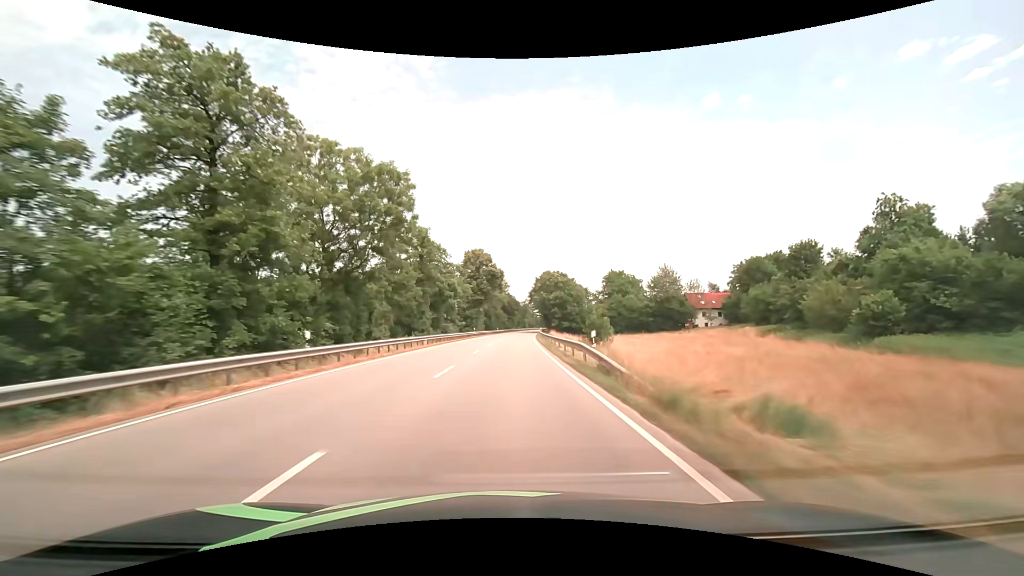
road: primary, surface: asphalt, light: Day
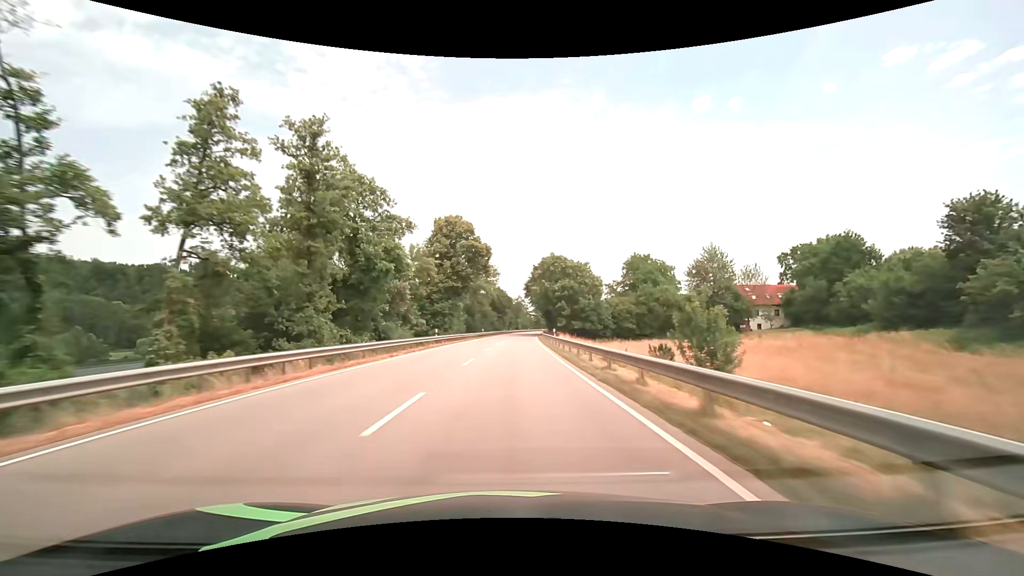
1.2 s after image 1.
(+0.2, +31.6) m; +1°
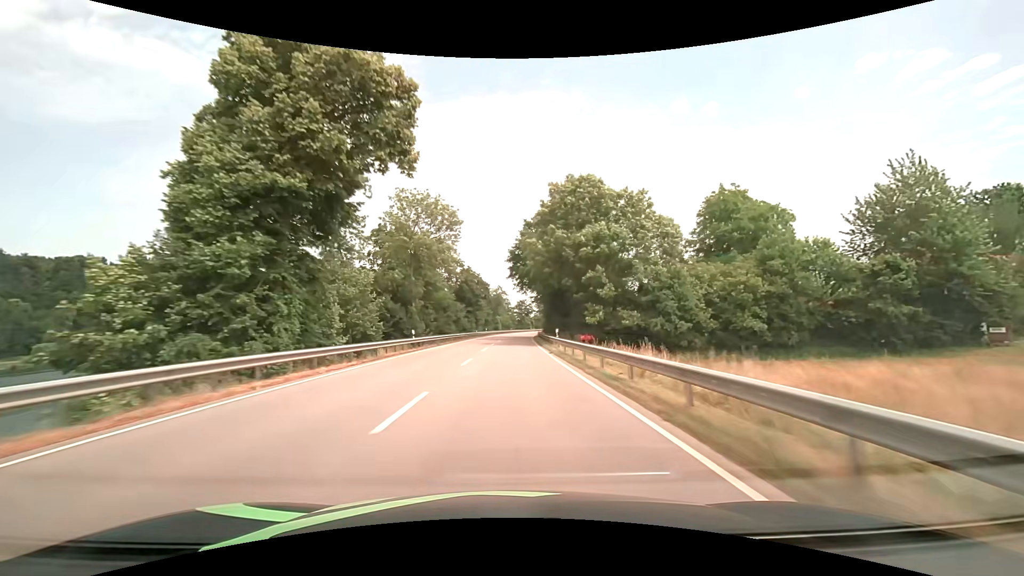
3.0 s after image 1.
(+0.9, +47.3) m; +2°
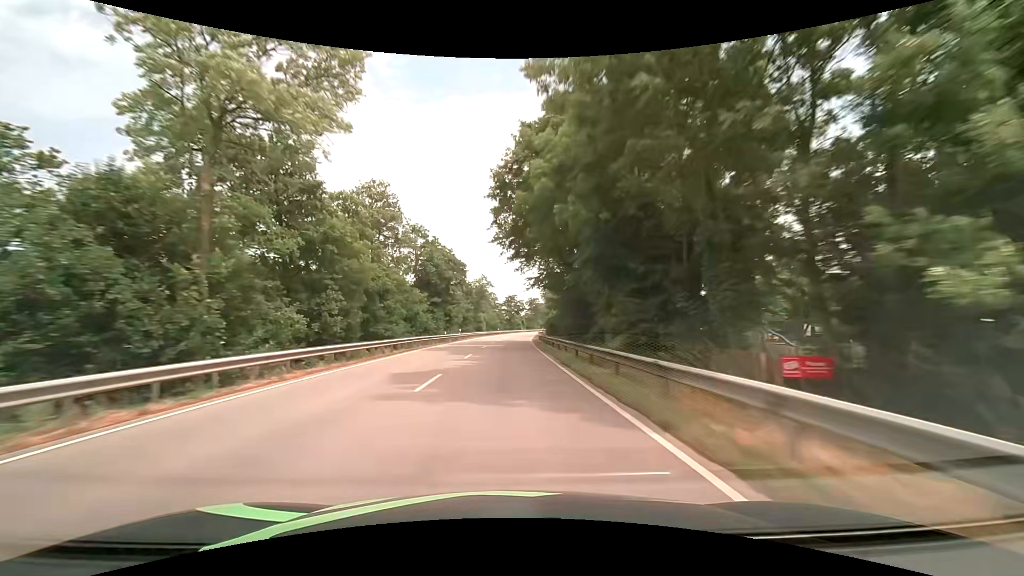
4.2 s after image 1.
(+0.5, +31.6) m; +1°
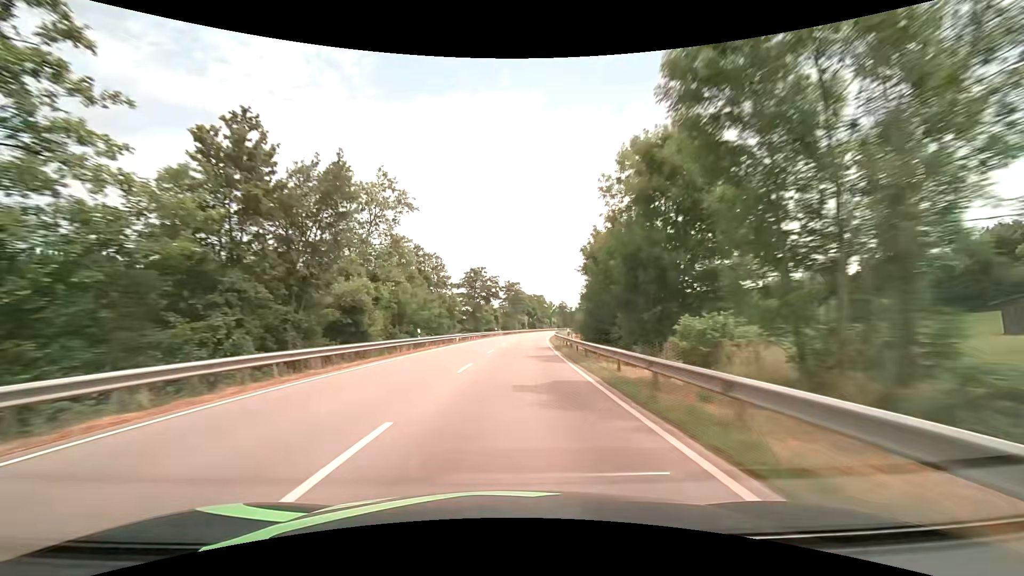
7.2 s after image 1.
(+1.9, +78.9) m; +3°
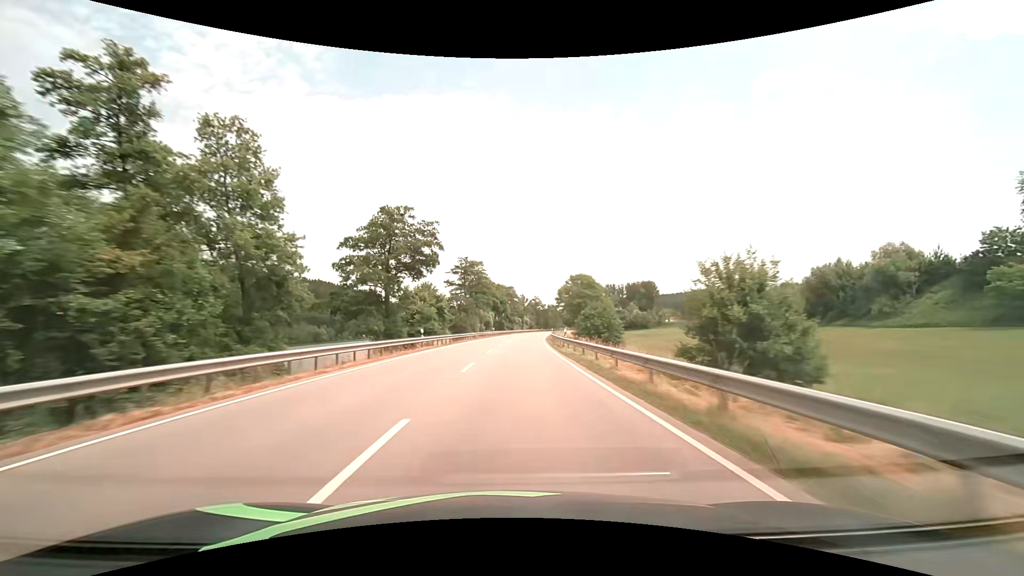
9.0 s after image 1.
(+1.7, +47.3) m; +4°
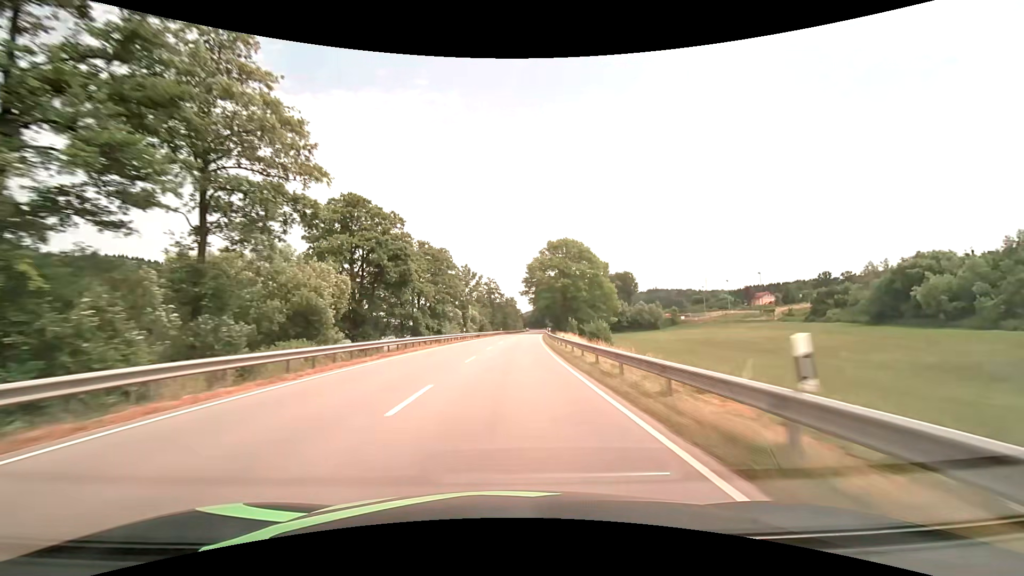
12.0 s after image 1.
(+4.2, +78.8) m; +6°
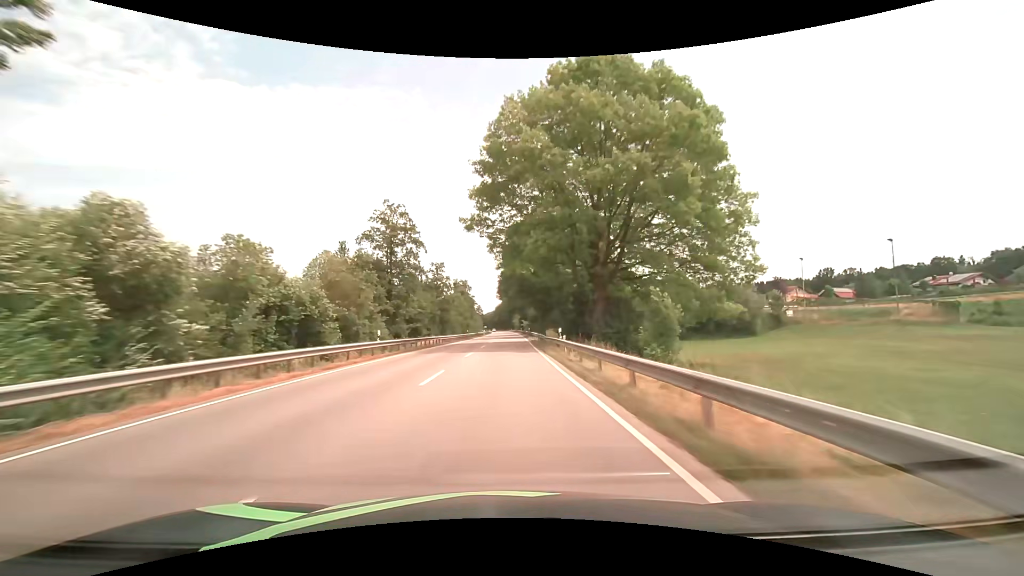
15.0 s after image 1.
(+3.6, +78.9) m; +4°
(0, +10) (0, +20) (0, +30) (0, +40) (0, +50) (0, +60) (0, +70) (0, +80) (0, +90) (+1, +100) m
